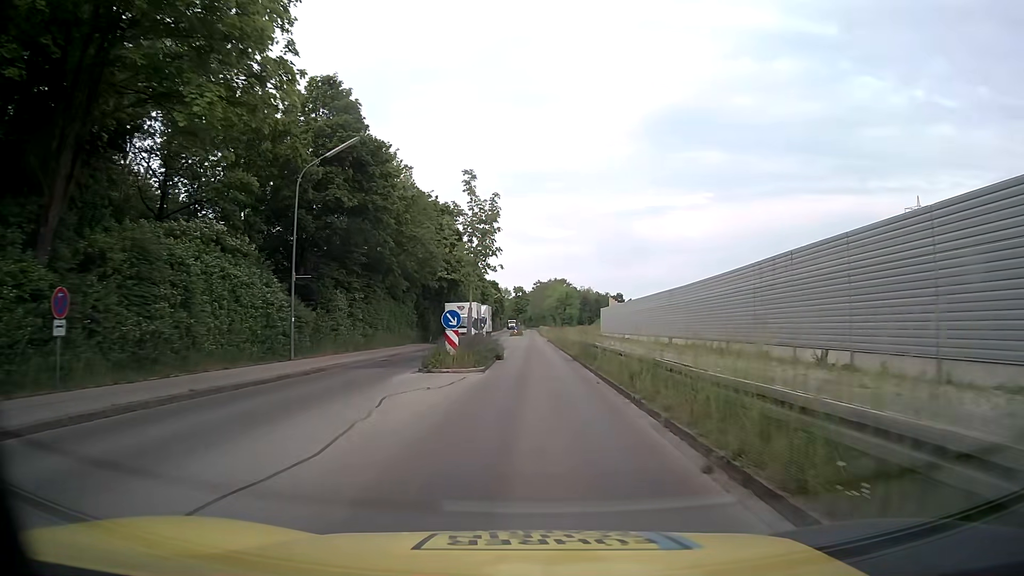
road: tertiary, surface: asphalt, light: Day
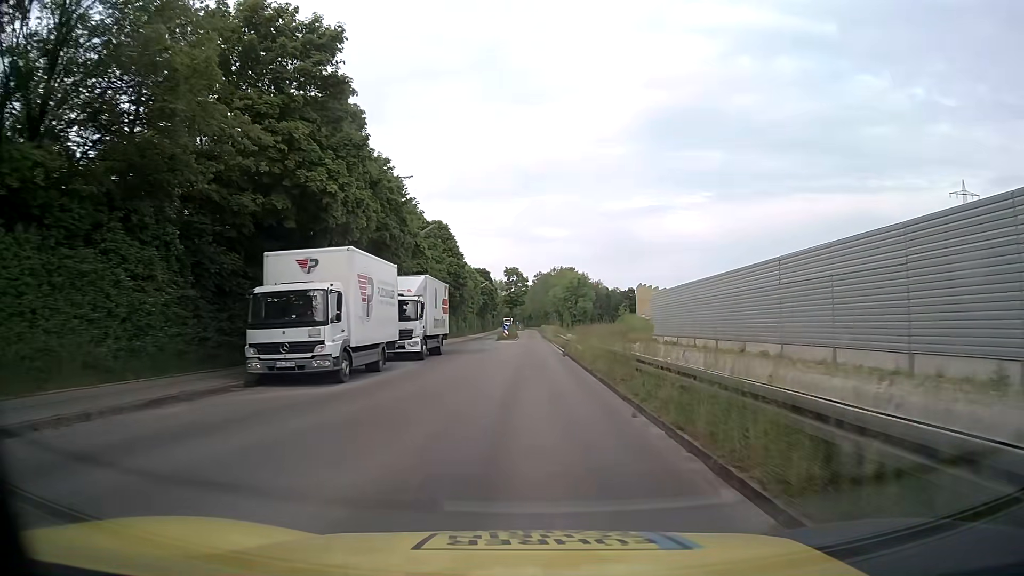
(+0.3, +37.6) m; 0°
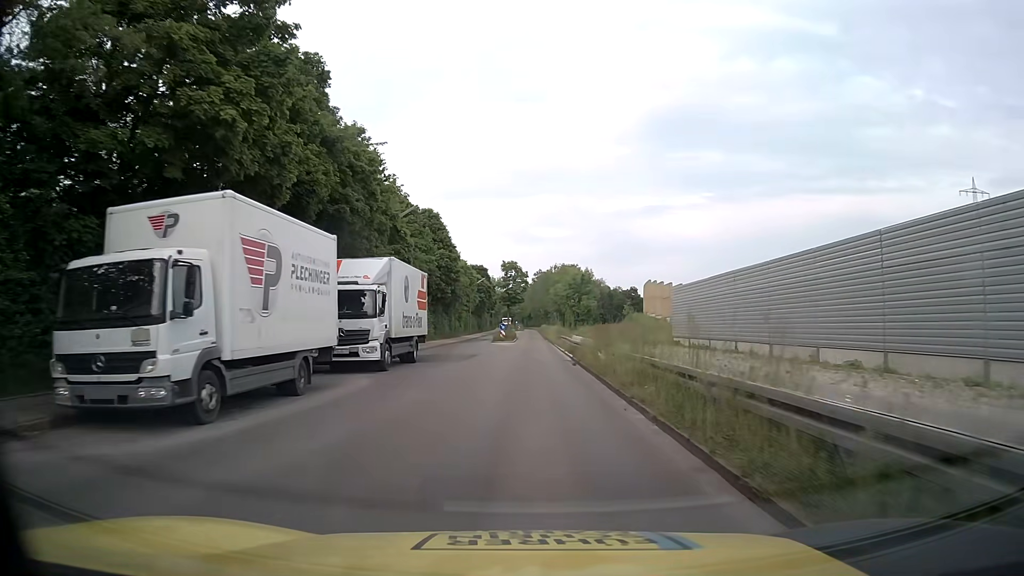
(0.0, +7.6) m; 0°
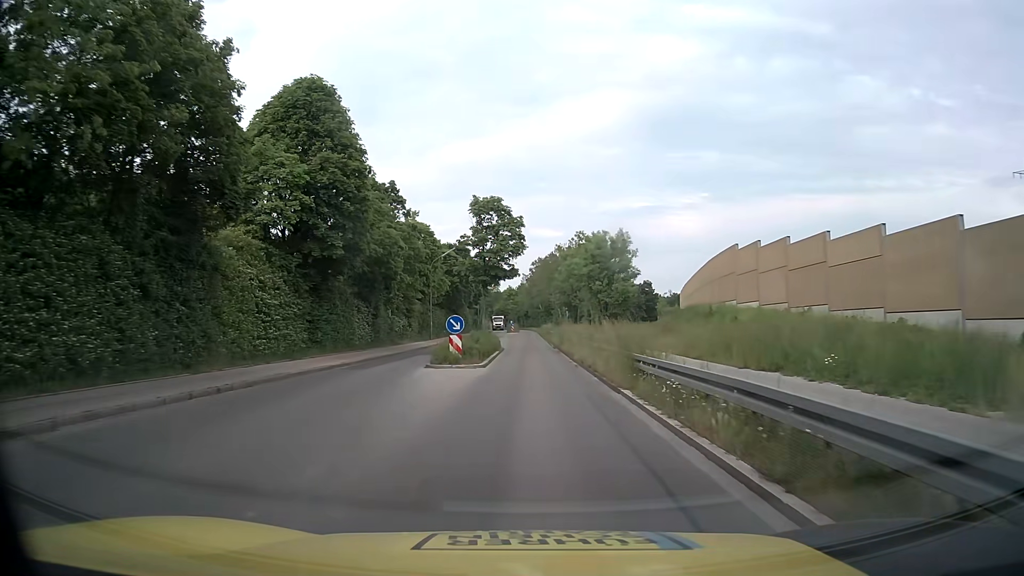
(+0.1, +38.0) m; 0°
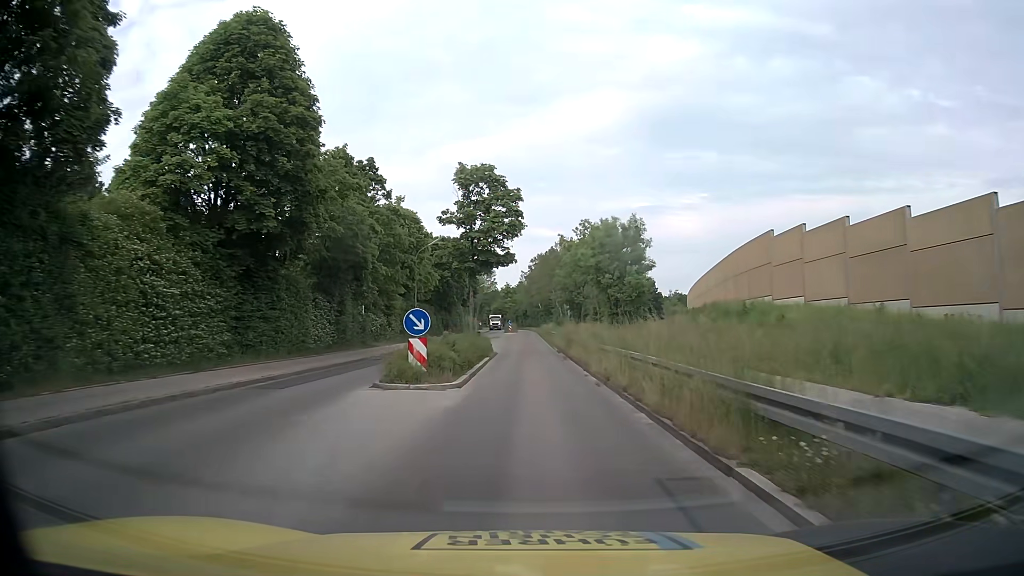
(0.0, +7.8) m; 0°
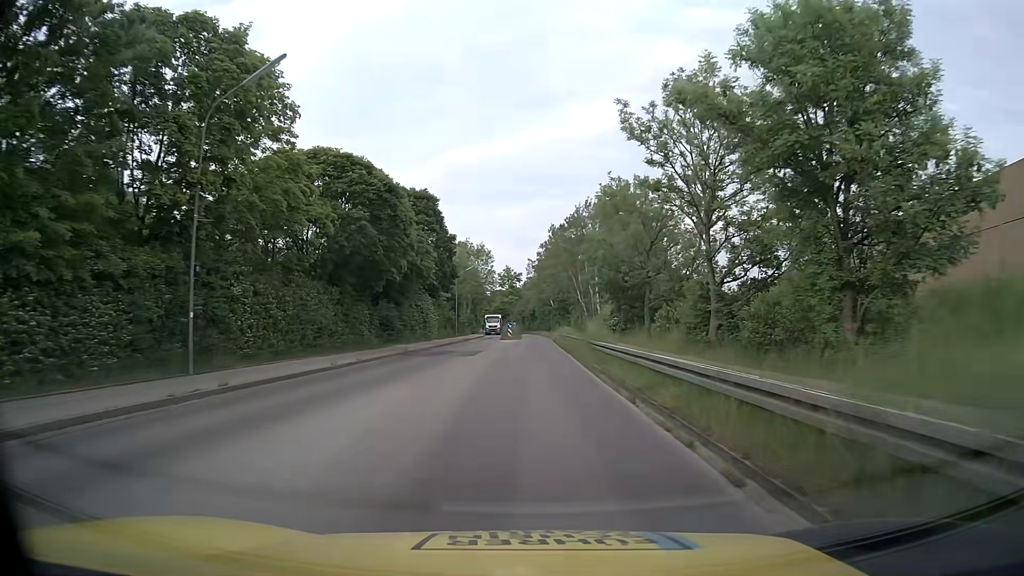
(+0.1, +37.9) m; -1°
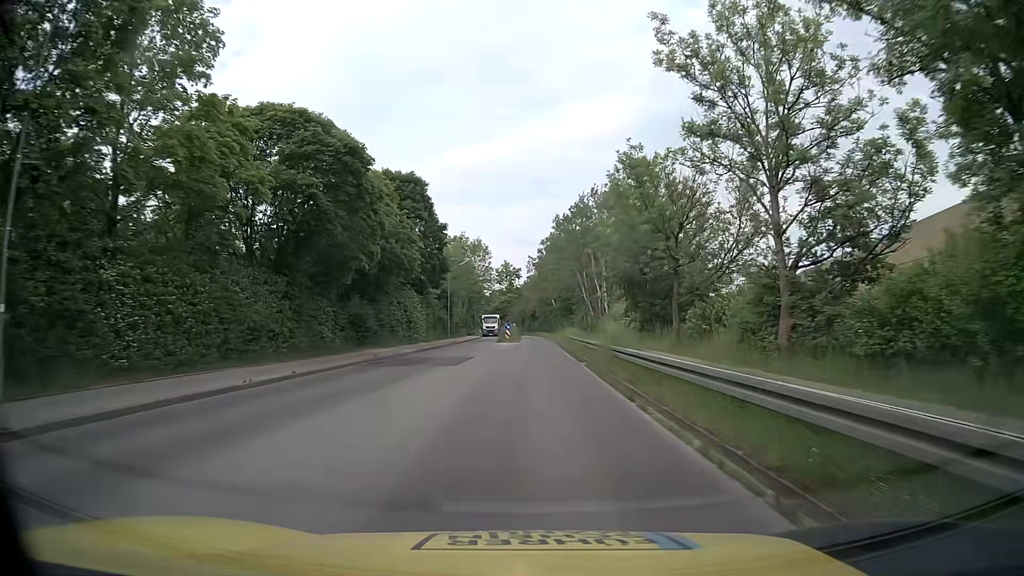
(0.0, +7.5) m; 0°
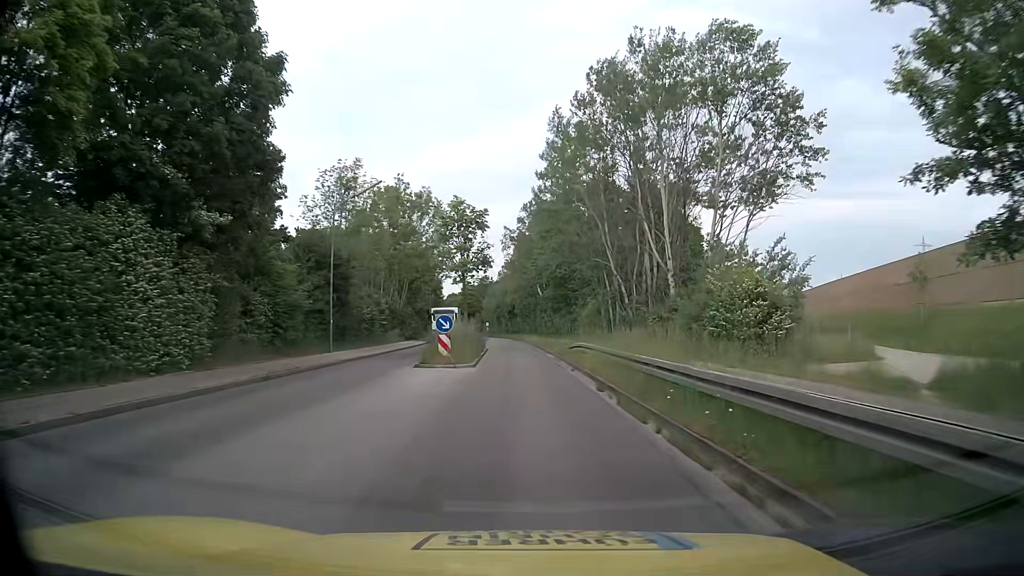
(+0.1, +37.2) m; +2°
(0, +10) (0, +20) (0, +30) (-1, +40) (-1, +50) (-2, +60) (-2, +70) (-3, +80) (-4, +90) (-5, +100) m
